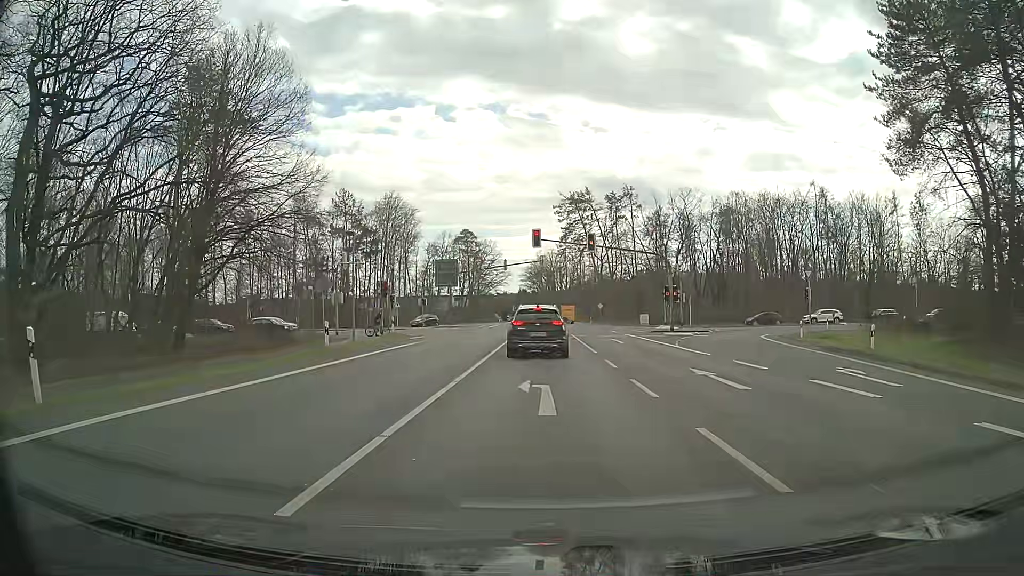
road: primary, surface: asphalt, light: Day
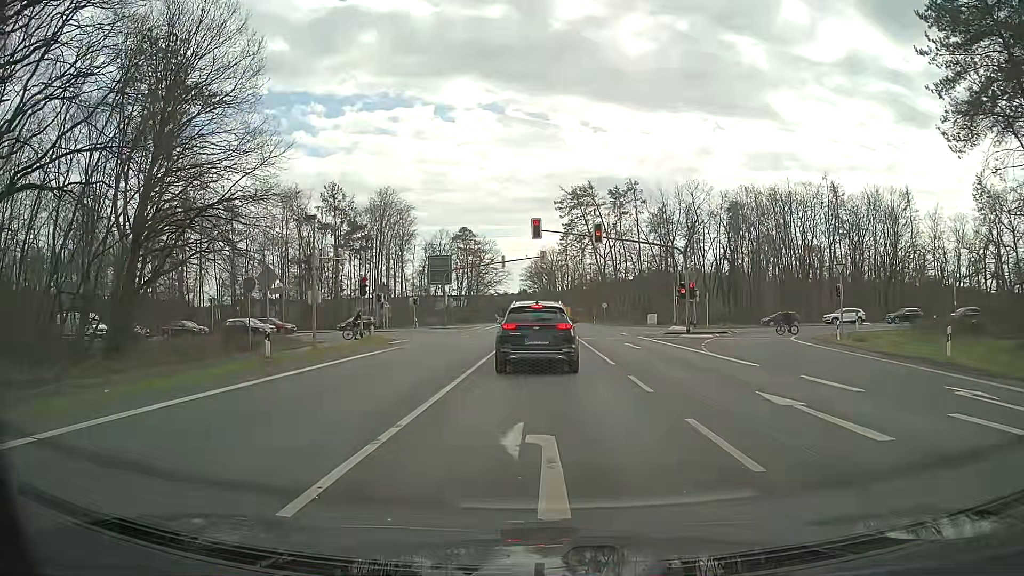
(+0.1, +5.4) m; +2°
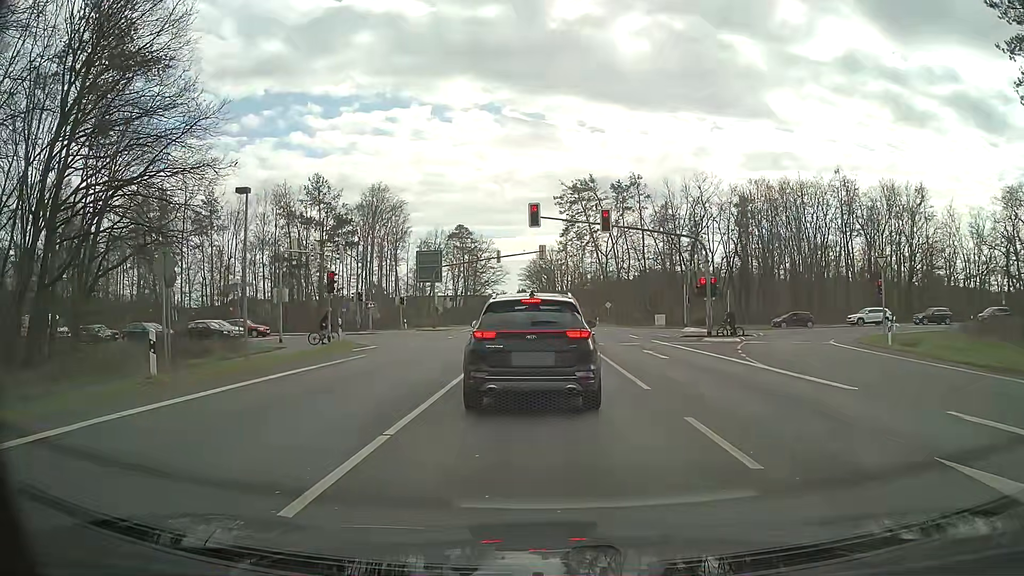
(-0.1, +5.9) m; -2°
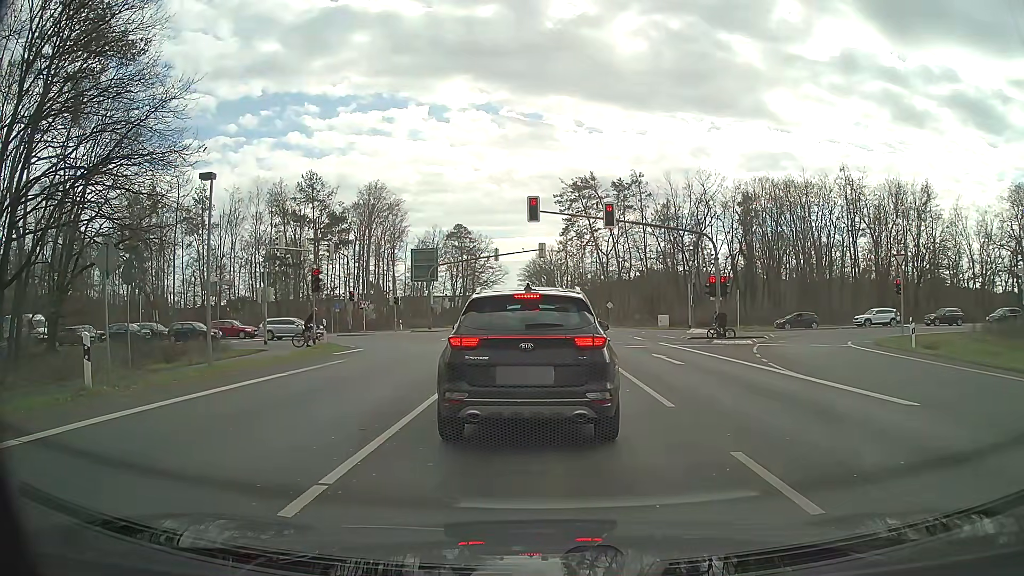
(0.0, +2.1) m; -2°
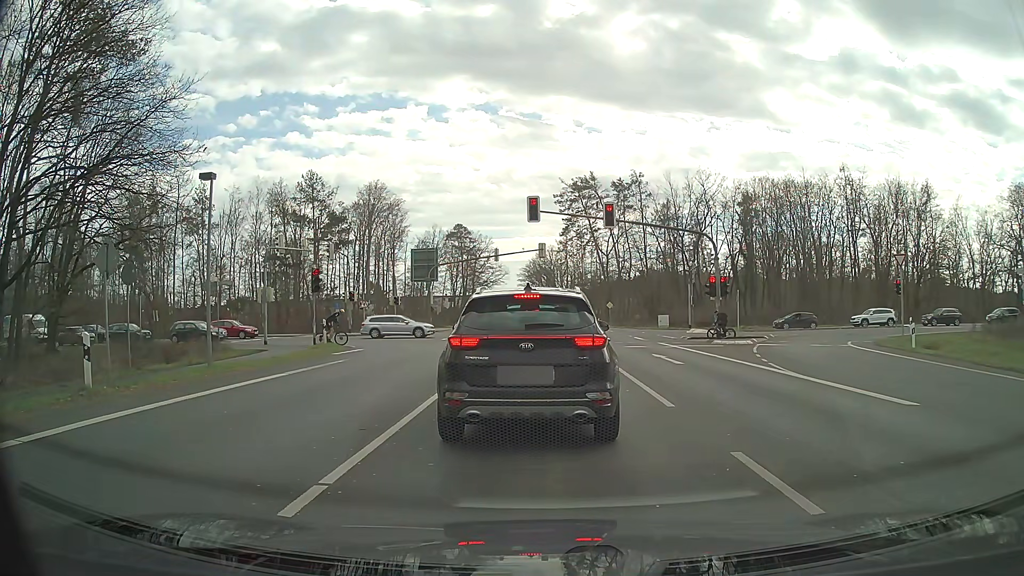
(0.0, 0.0) m; 0°
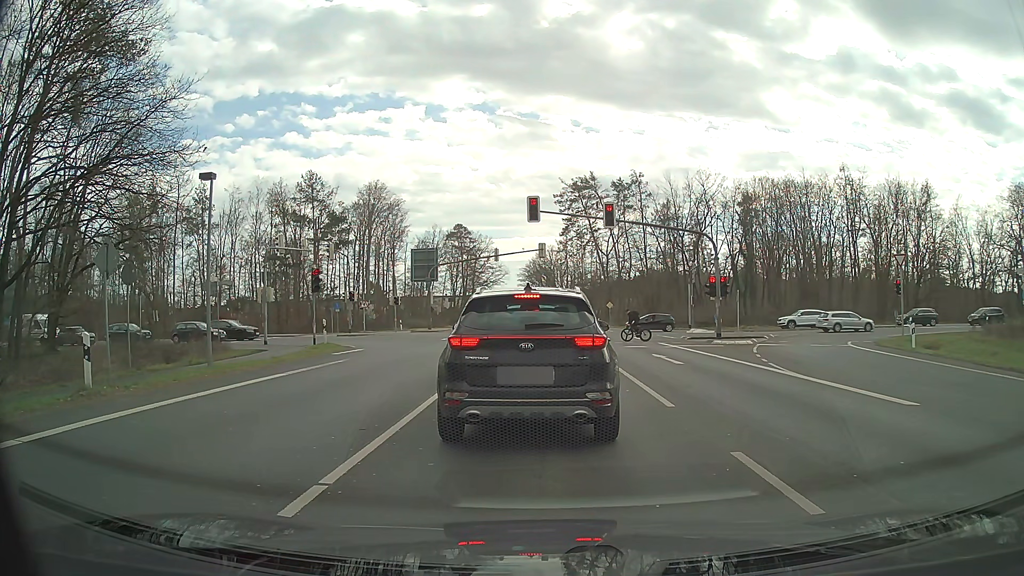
(0.0, 0.0) m; 0°
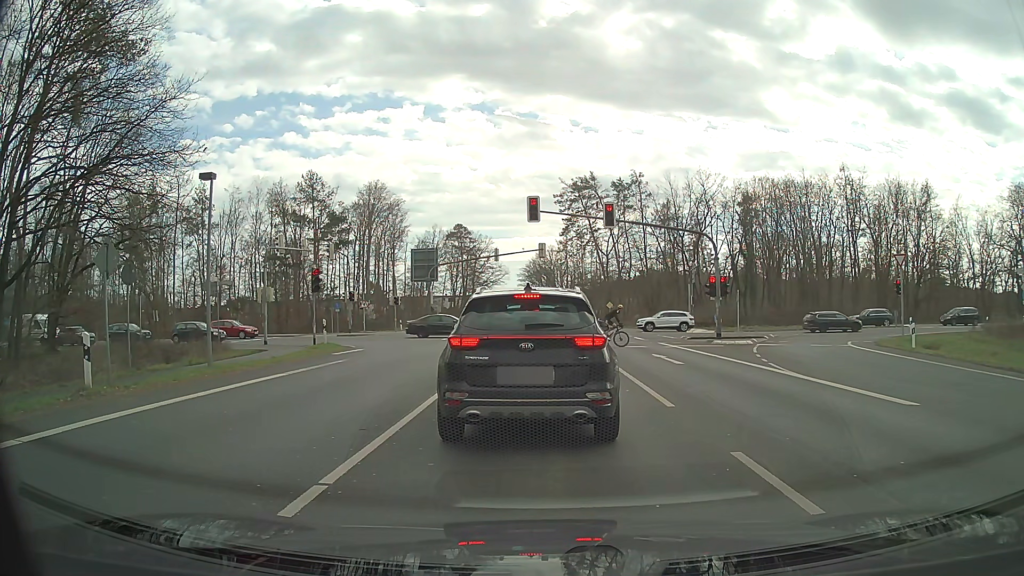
(0.0, 0.0) m; 0°
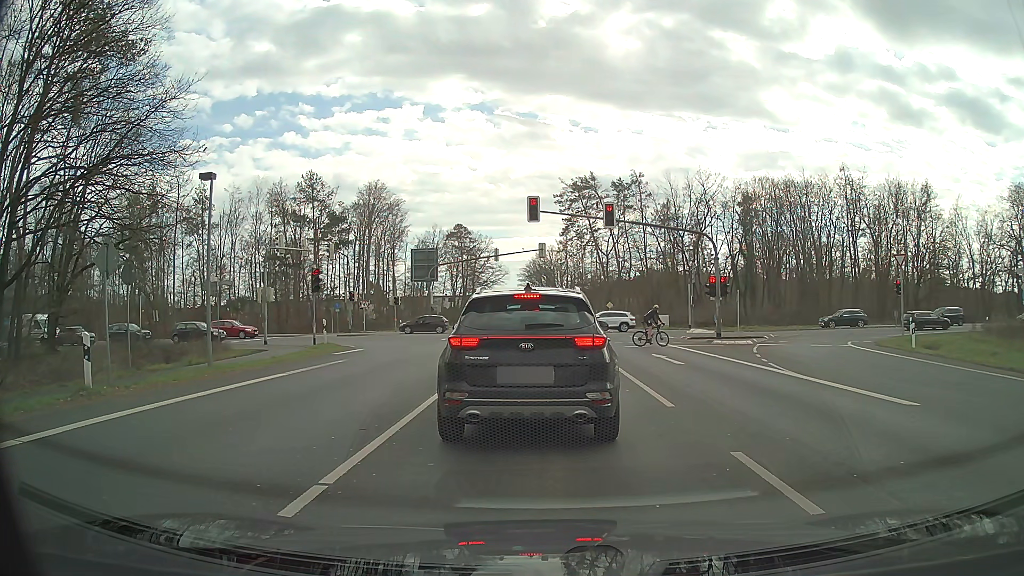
(0.0, 0.0) m; 0°
(0, +10) (+1, +20) (+1, +30) (+1, +40) (-3, +49) (-10, +56) (-20, +58) (-30, +58) (-40, +58) (-50, +57) m
